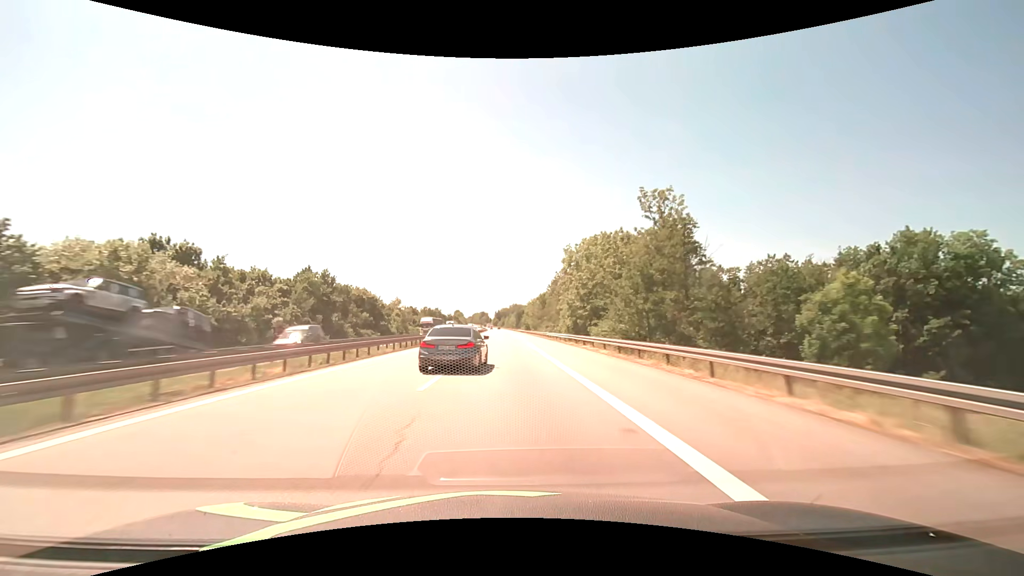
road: motorway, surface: asphalt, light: Day
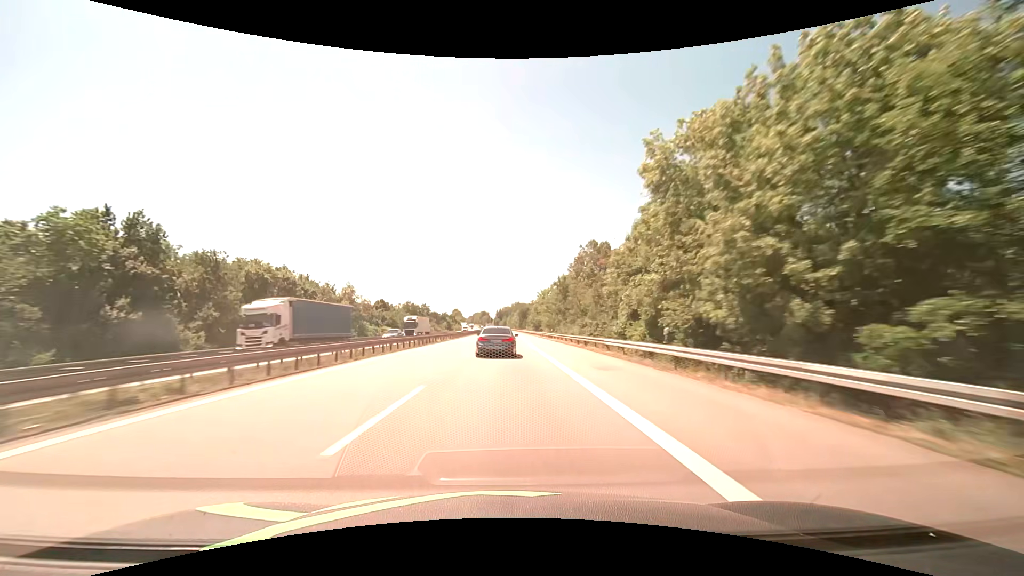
(-0.1, +41.2) m; 0°
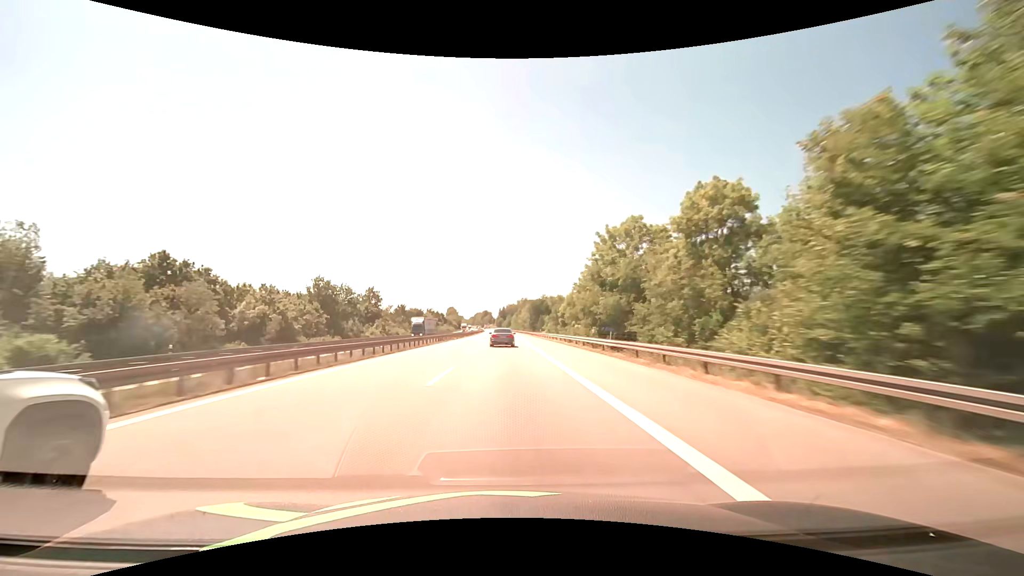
(-0.5, +82.4) m; -1°
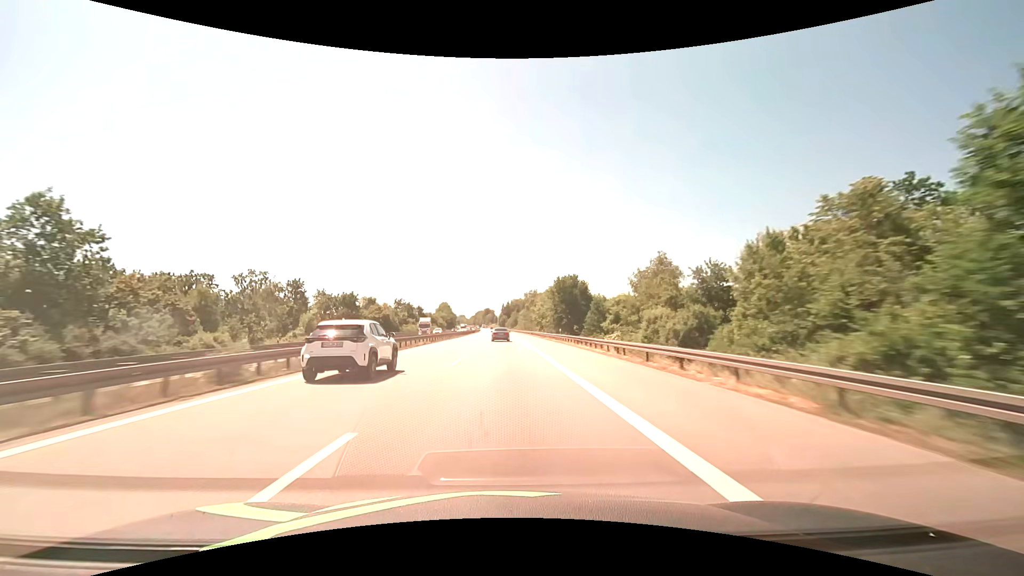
(-0.1, +82.4) m; 0°
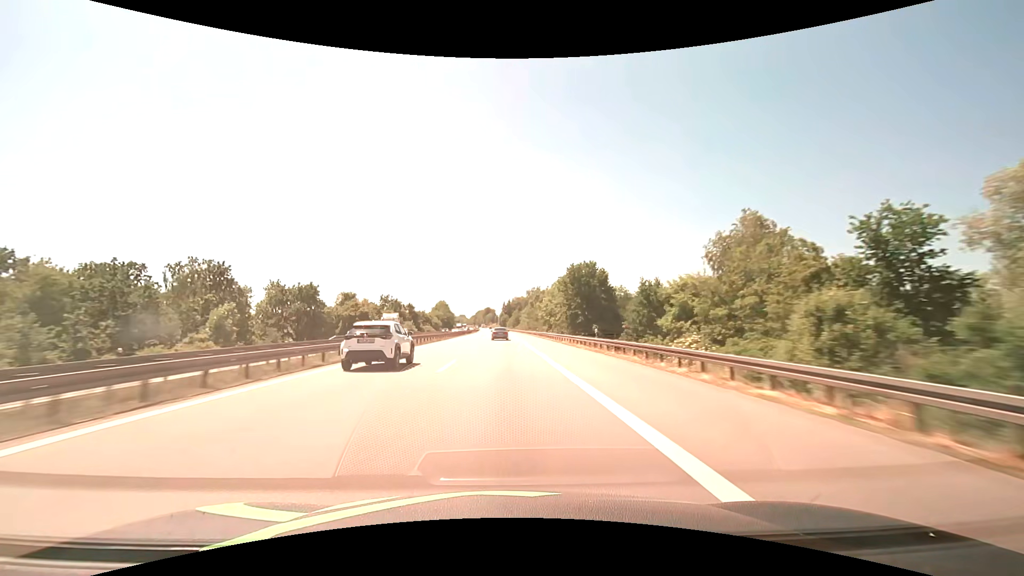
(0.0, +20.6) m; 0°
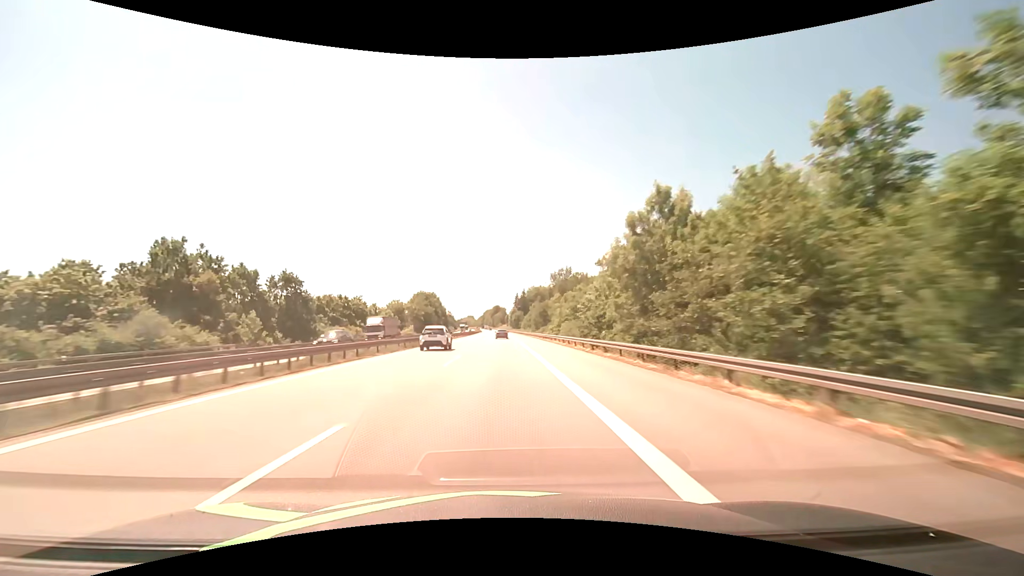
(-1.1, +102.9) m; -2°
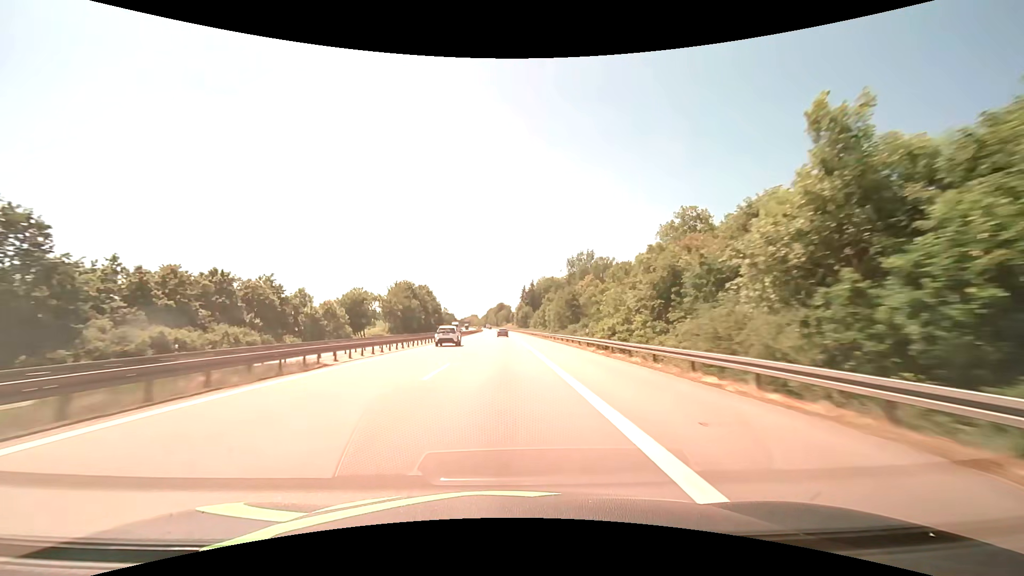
(-0.1, +41.2) m; 0°
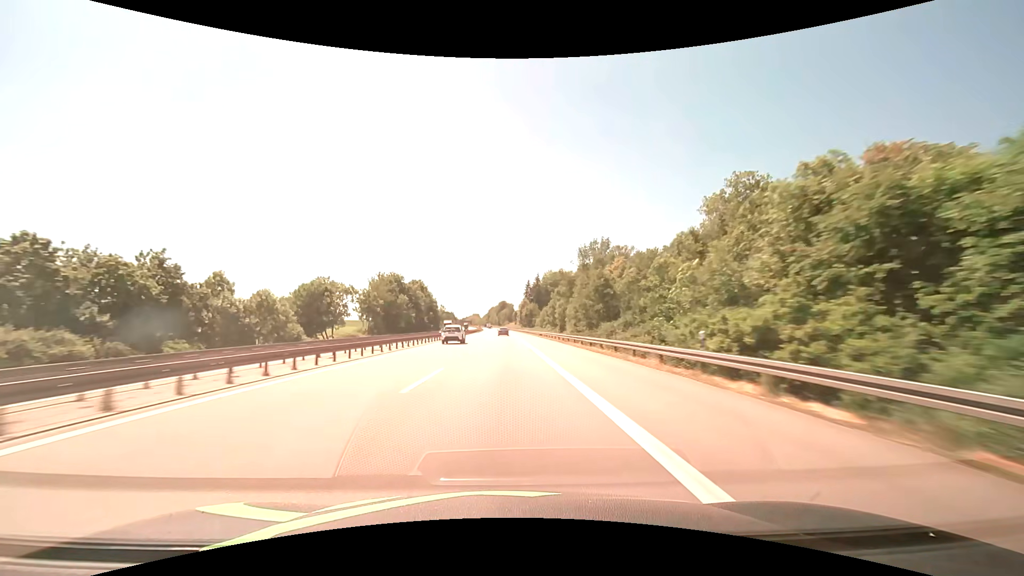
(0.0, +20.6) m; 0°
(0, +10) (0, +20) (0, +30) (0, +40) (0, +50) (0, +60) (0, +70) (-1, +80) (-1, +90) (-1, +100) m
